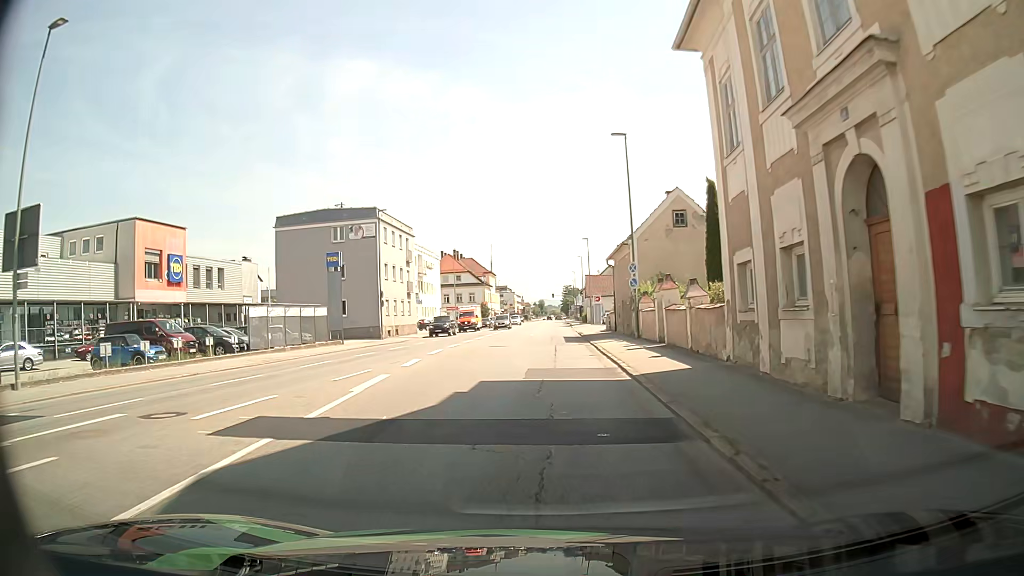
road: tertiary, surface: asphalt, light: Day
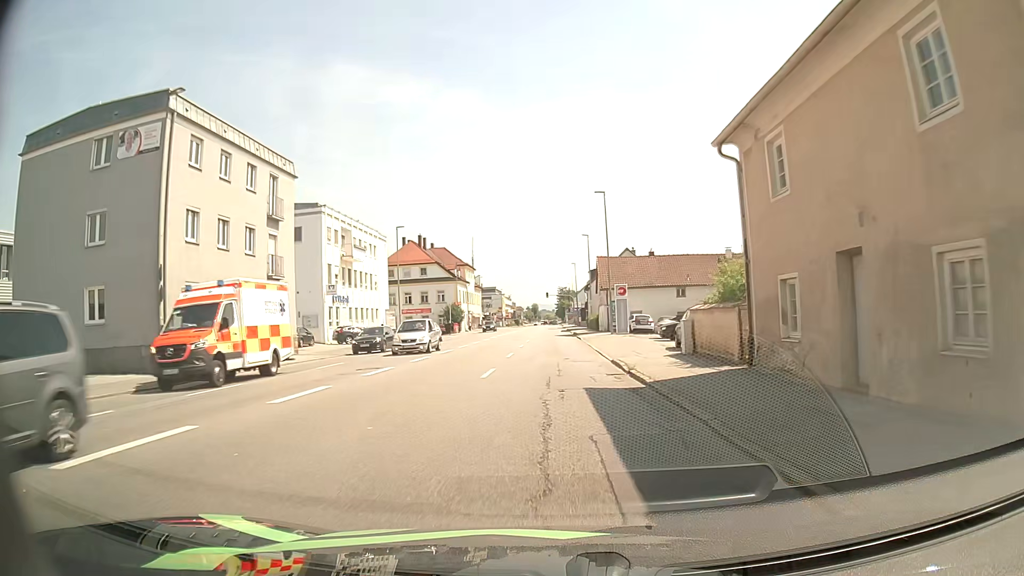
(+0.3, +31.8) m; +1°
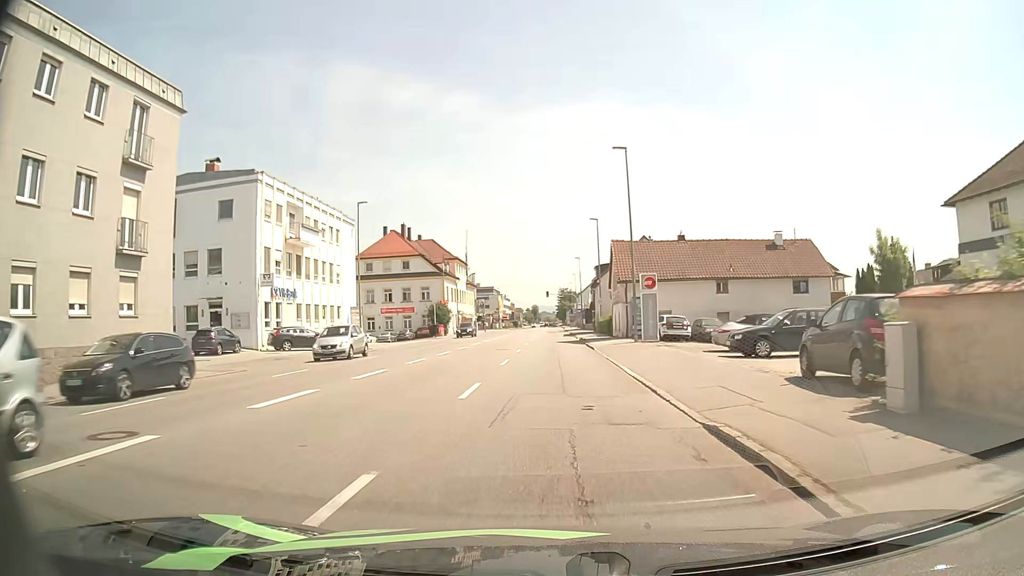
(0.0, +13.2) m; 0°
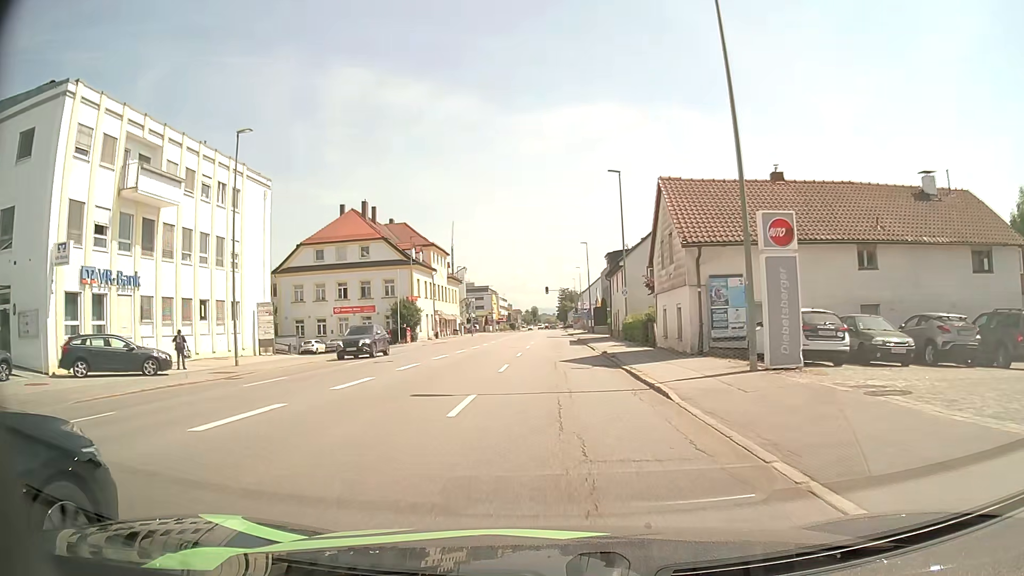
(0.0, +20.2) m; 0°
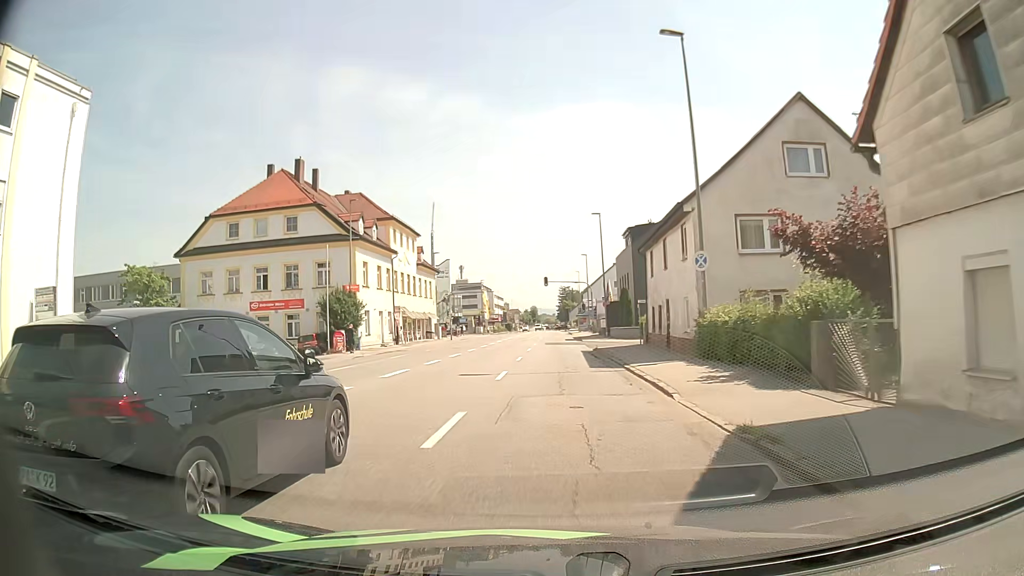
(-0.1, +20.6) m; 0°
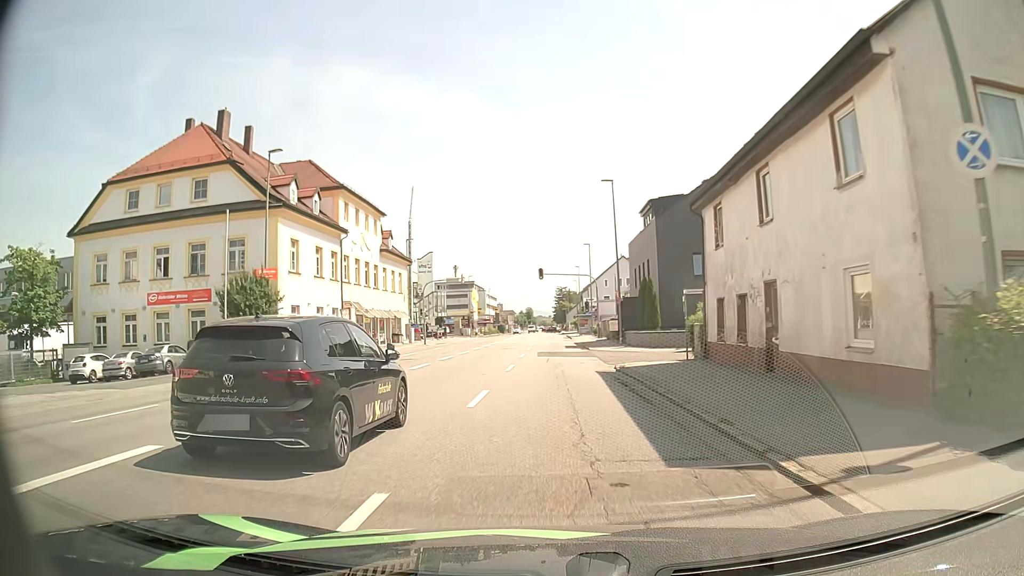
(0.0, +14.0) m; 0°
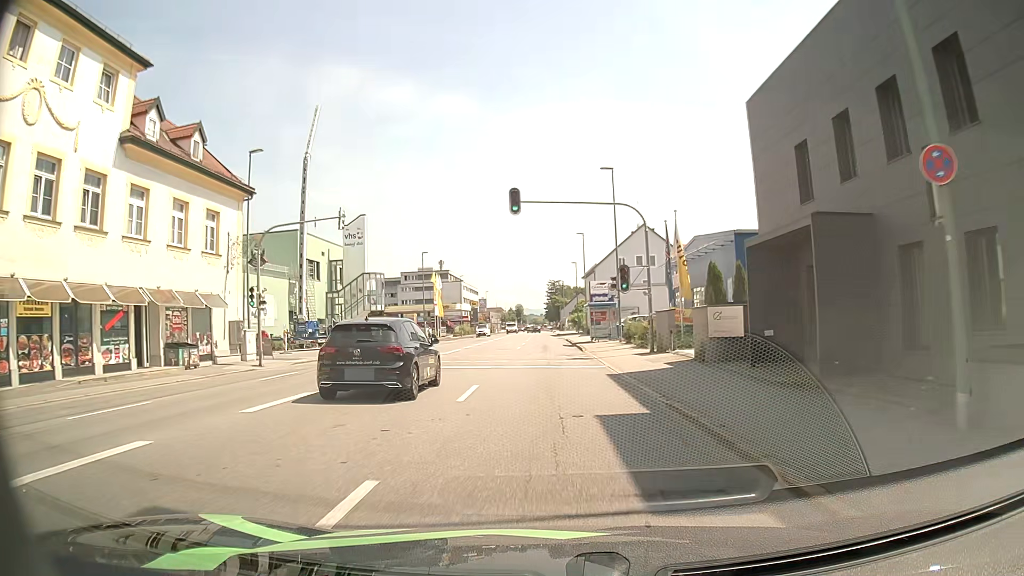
(+0.4, +35.8) m; +1°
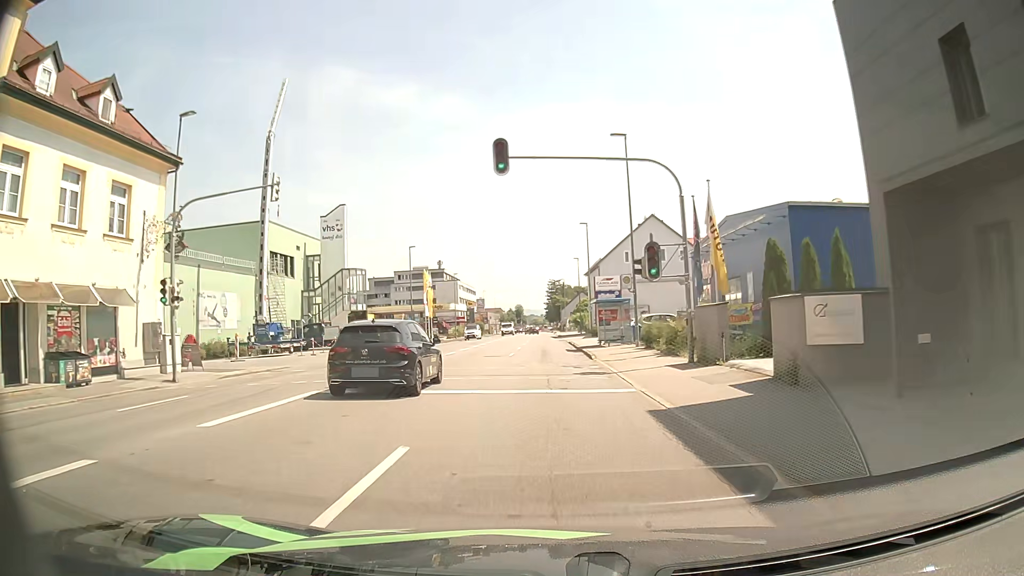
(-0.1, +7.3) m; 0°
(0, +10) (0, +20) (0, +30) (0, +40) (-1, +50) (-1, +60) (-1, +70) (-1, +80) (-2, +90) (-2, +100) m
